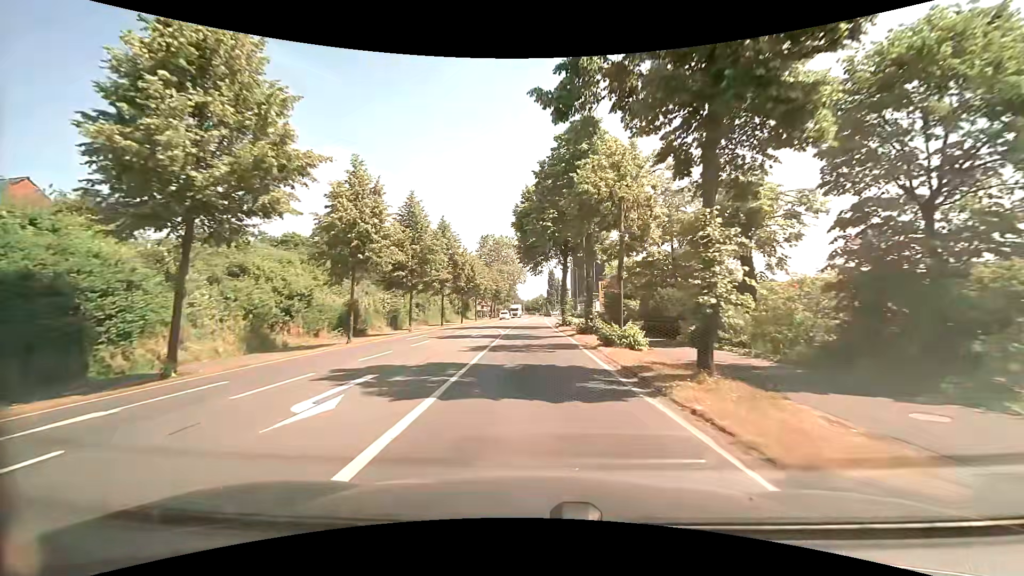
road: secondary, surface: asphalt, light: Day
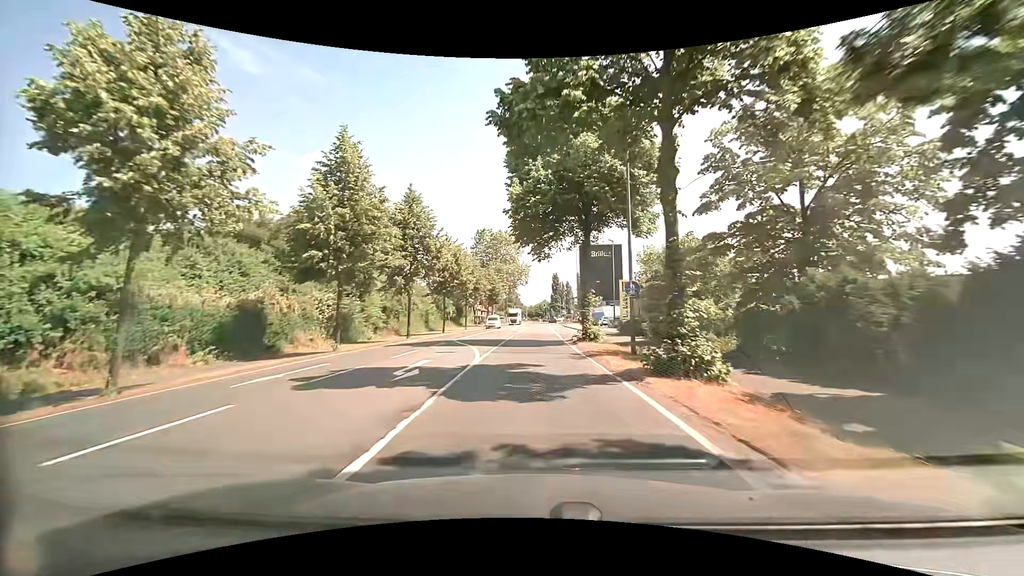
(-0.1, +15.3) m; -1°
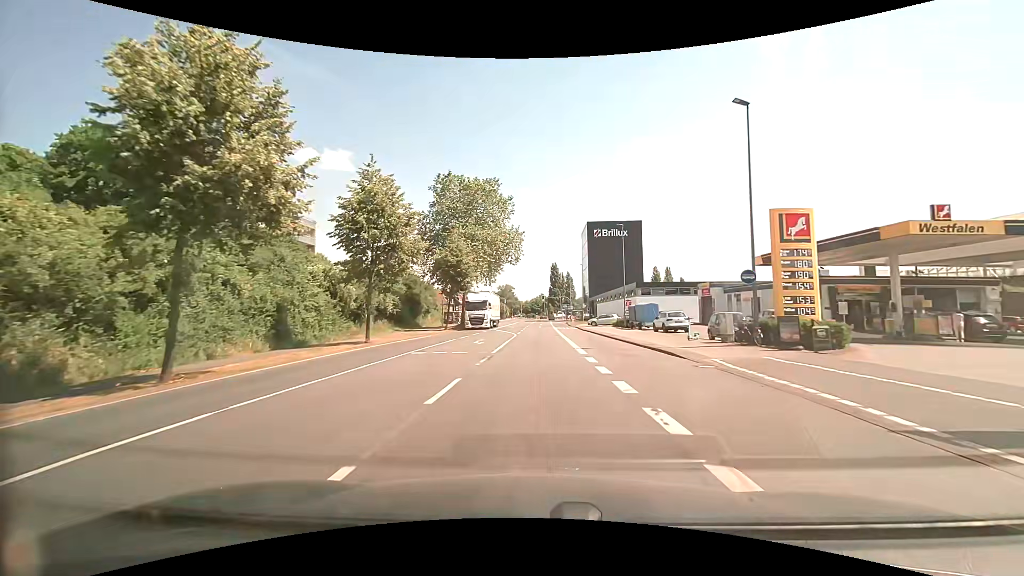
(+0.2, +38.1) m; +1°
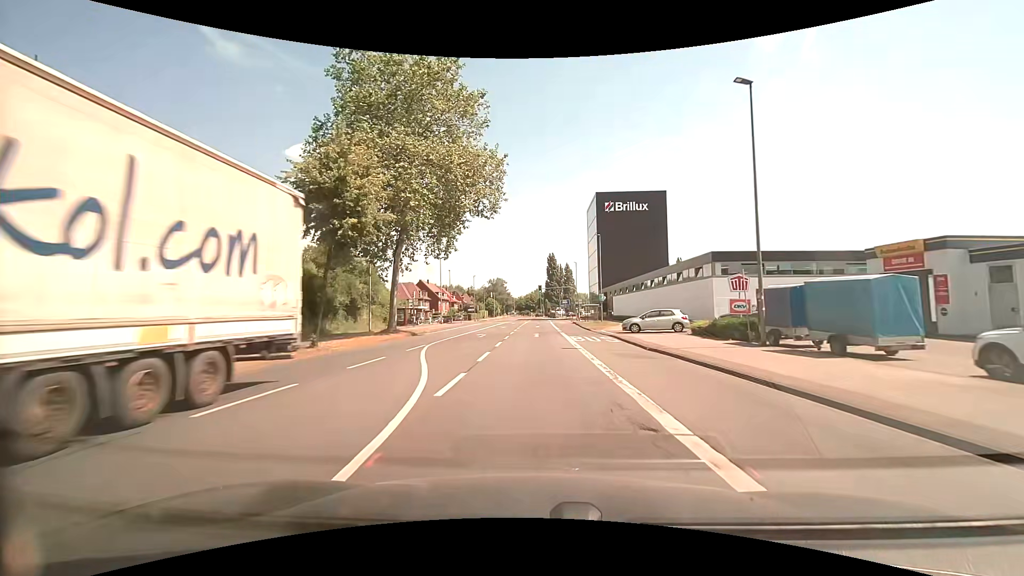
(0.0, +30.6) m; 0°
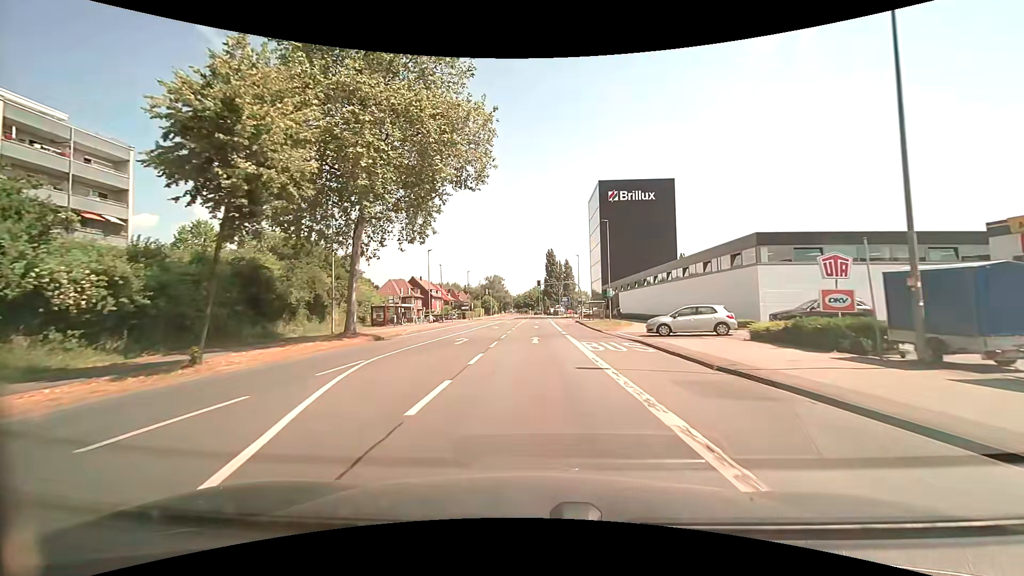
(0.0, +7.7) m; 0°
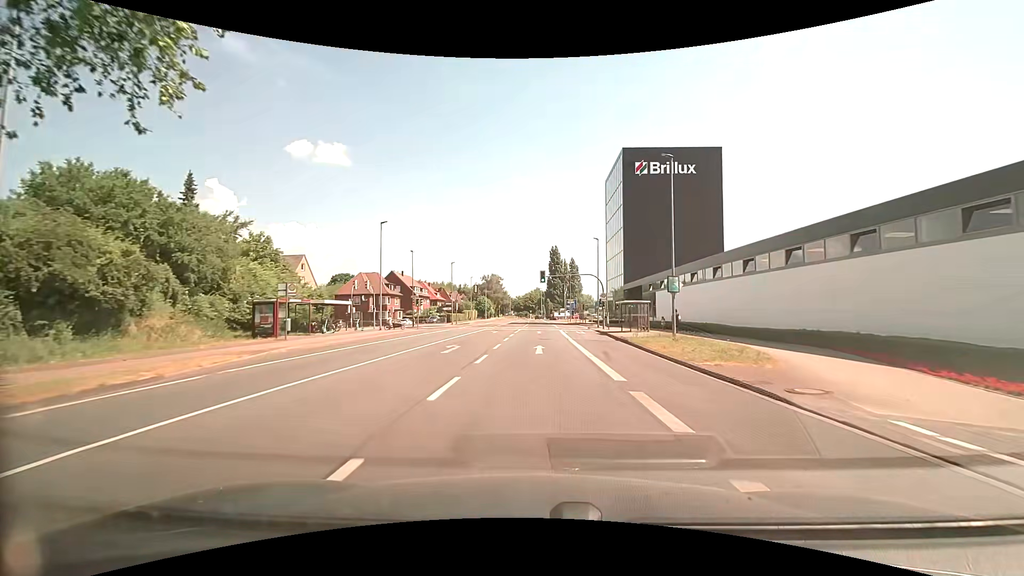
(0.0, +23.0) m; 0°
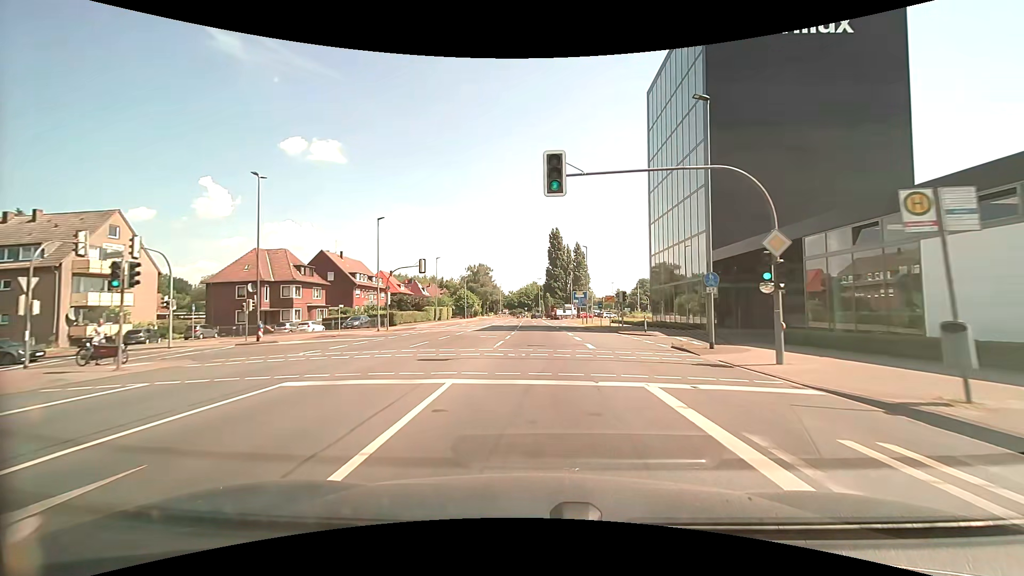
(+0.3, +38.2) m; +1°
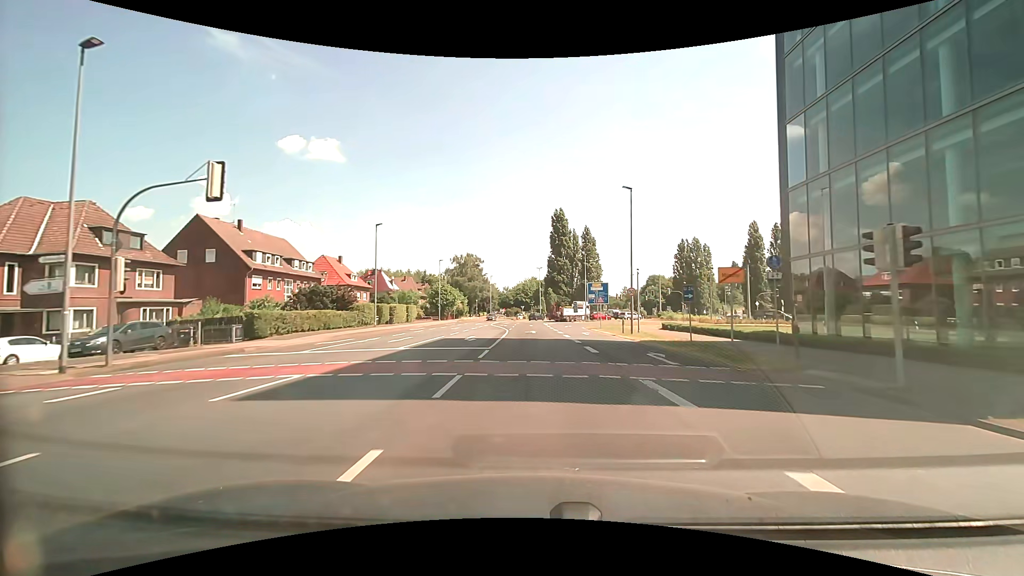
(0.0, +30.6) m; 0°
(0, +10) (0, +20) (0, +30) (0, +40) (0, +50) (-1, +60) (0, +70) (+2, +80) (+6, +89) (+12, +97) m
